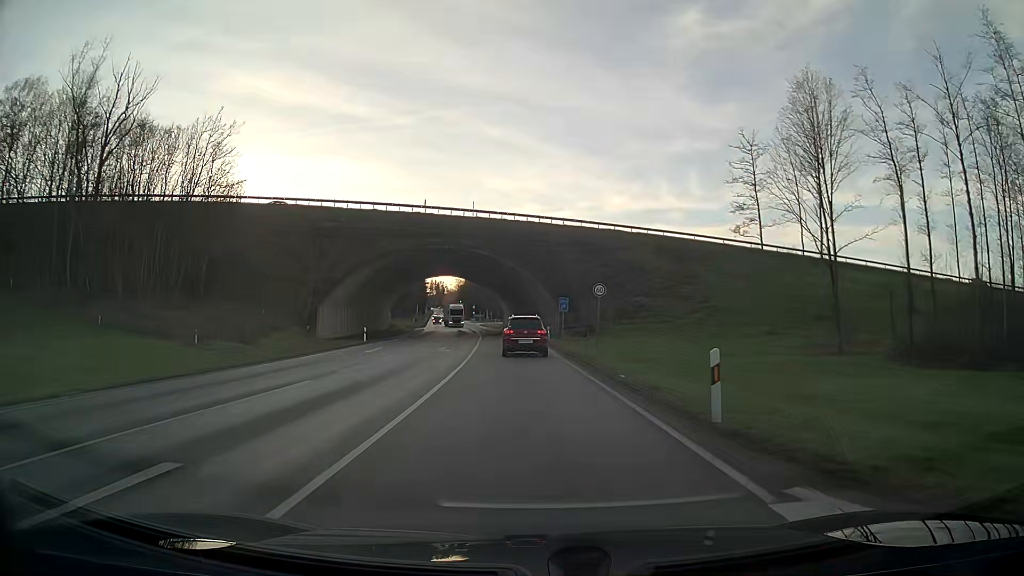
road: primary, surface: asphalt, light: Day
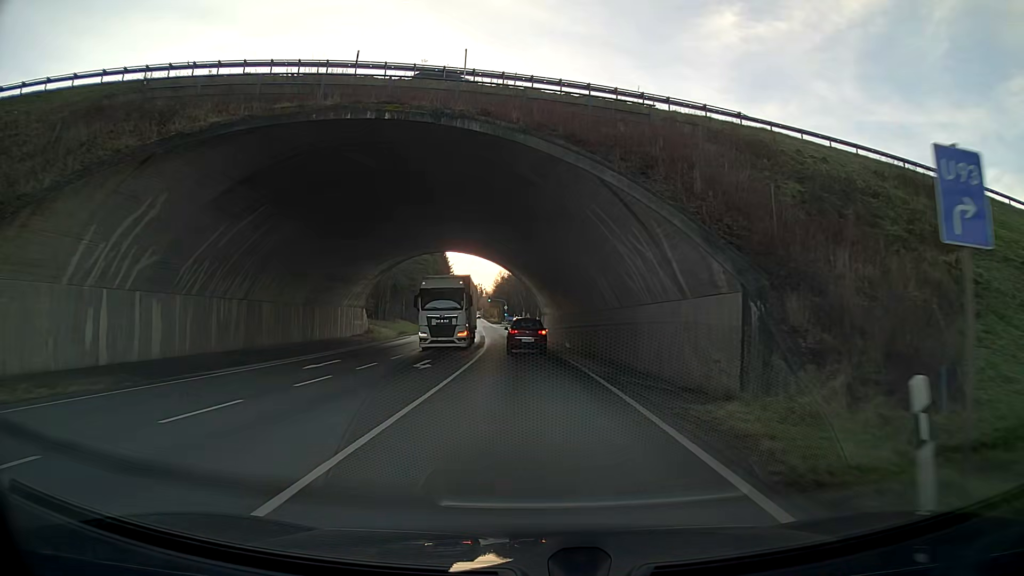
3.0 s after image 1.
(-1.3, +41.2) m; -3°
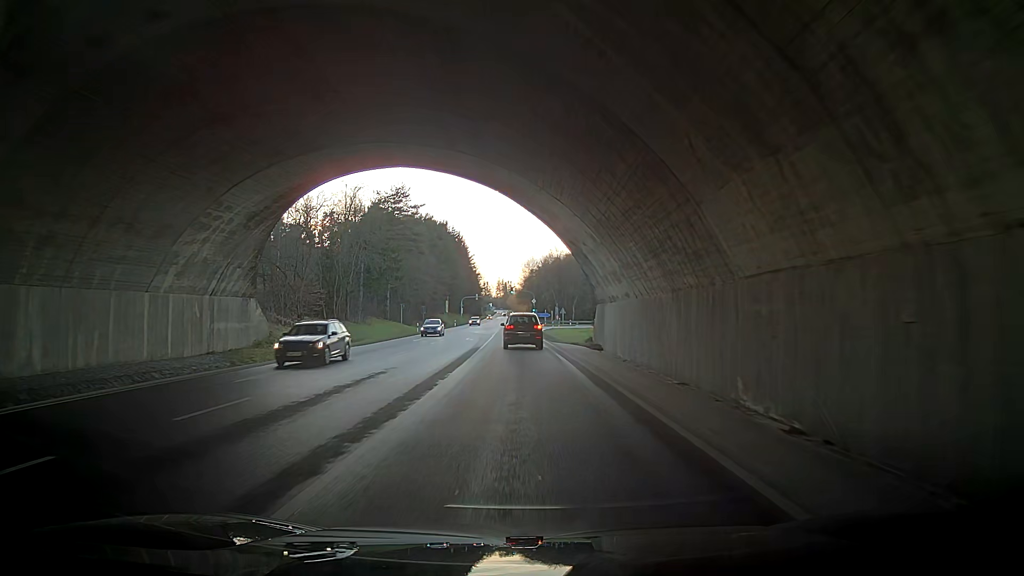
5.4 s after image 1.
(-0.5, +36.2) m; 0°
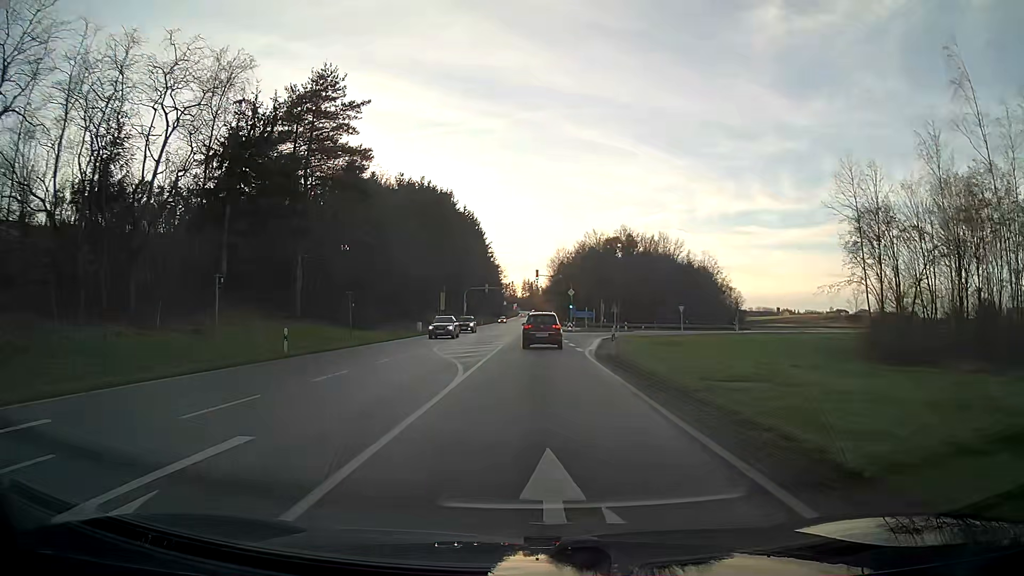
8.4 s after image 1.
(-0.7, +42.2) m; -4°
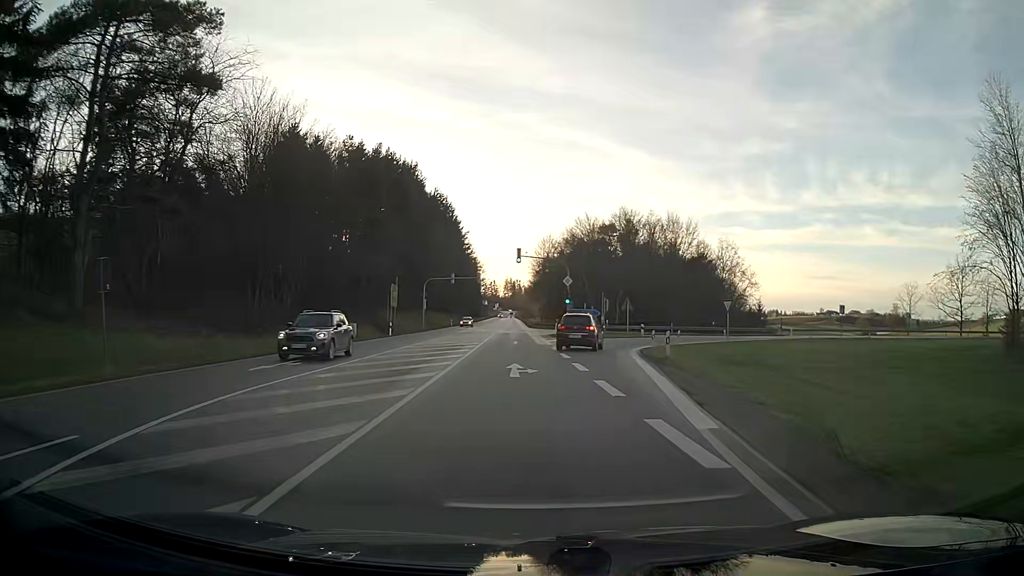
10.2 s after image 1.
(+0.3, +22.8) m; +2°
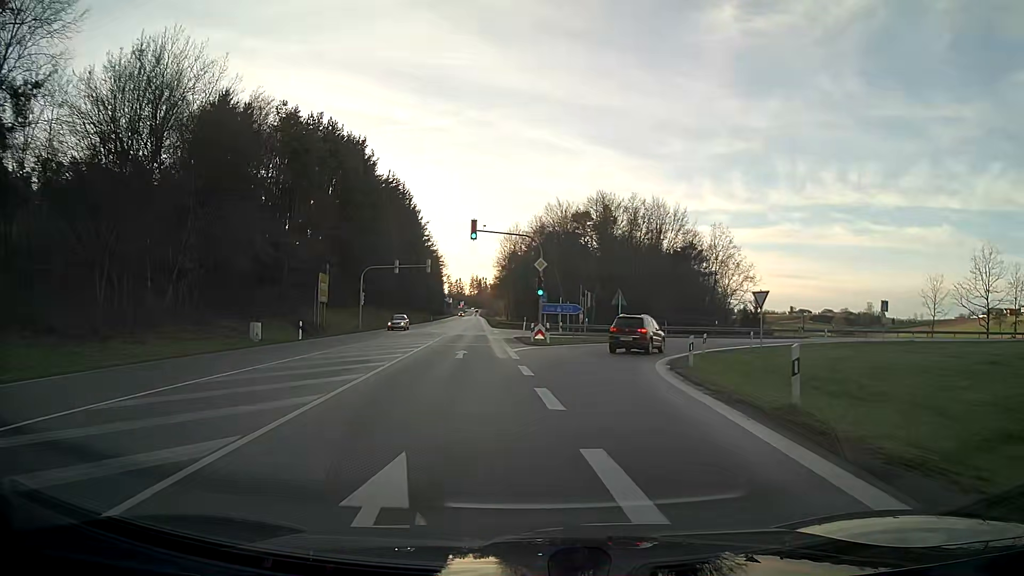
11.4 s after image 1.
(+0.4, +14.1) m; +3°
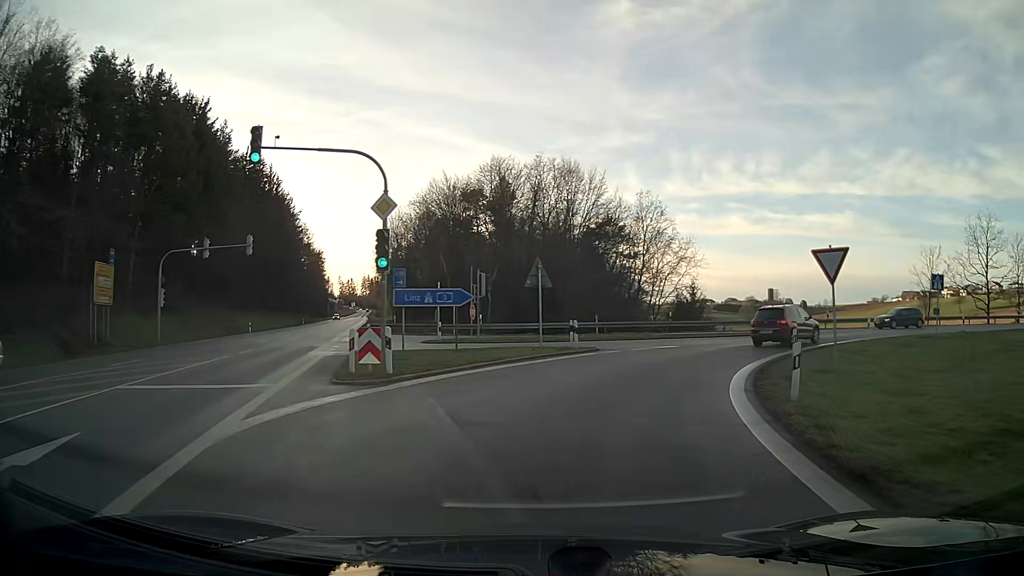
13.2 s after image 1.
(+1.5, +19.4) m; +10°
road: motorway_link
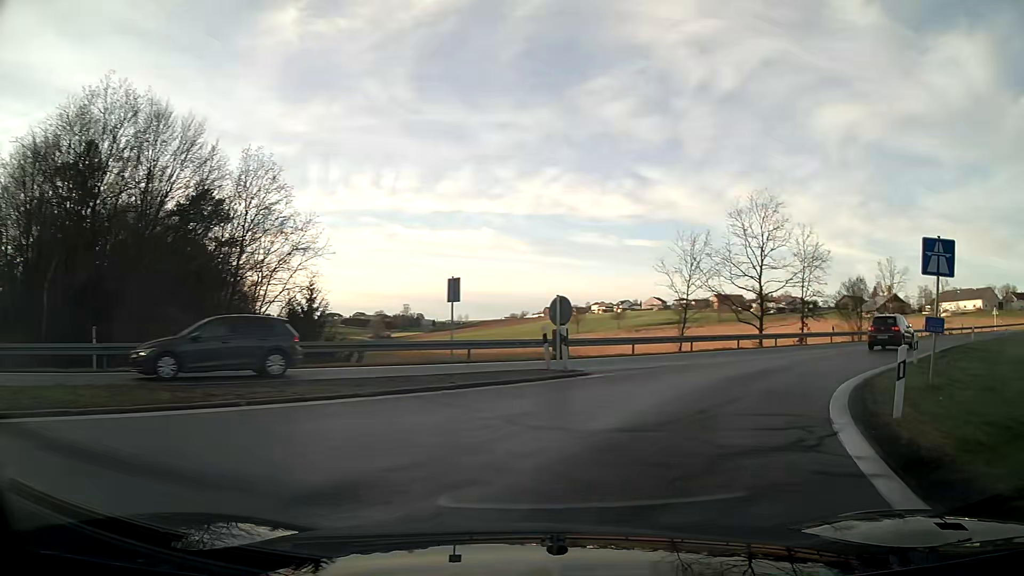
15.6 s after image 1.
(+6.1, +22.9) m; +33°
